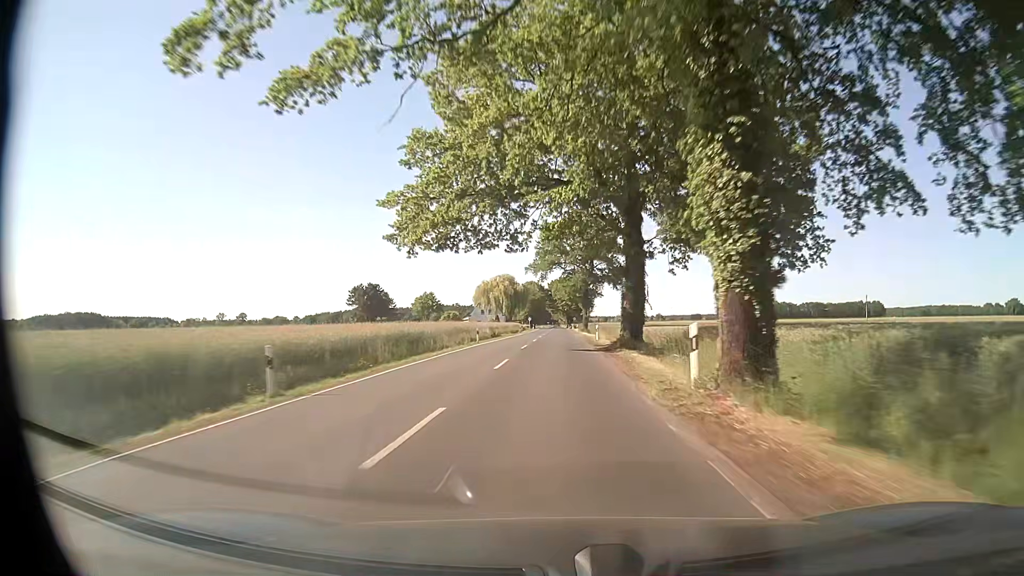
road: secondary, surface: asphalt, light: Day
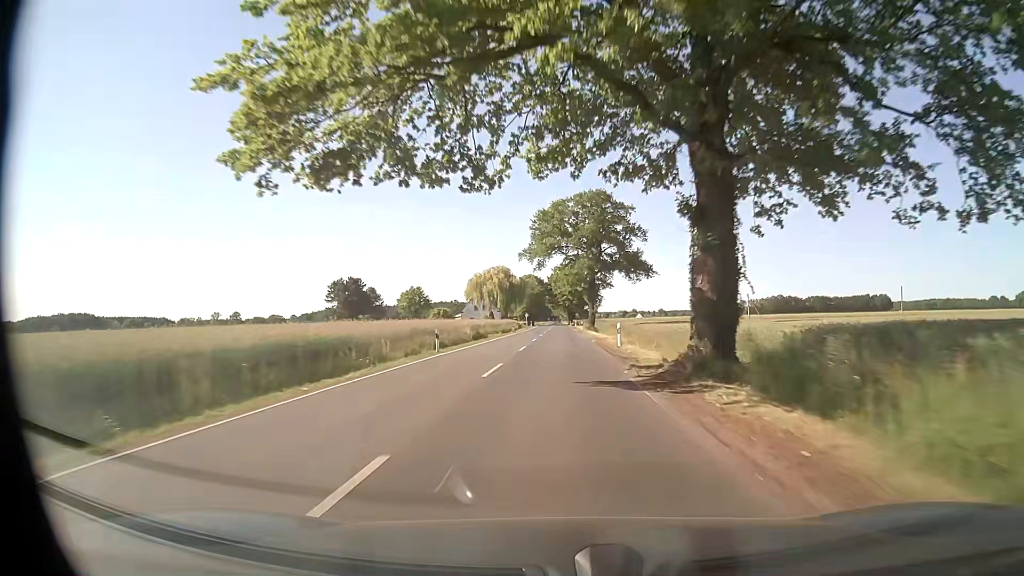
(0.0, +15.8) m; 0°
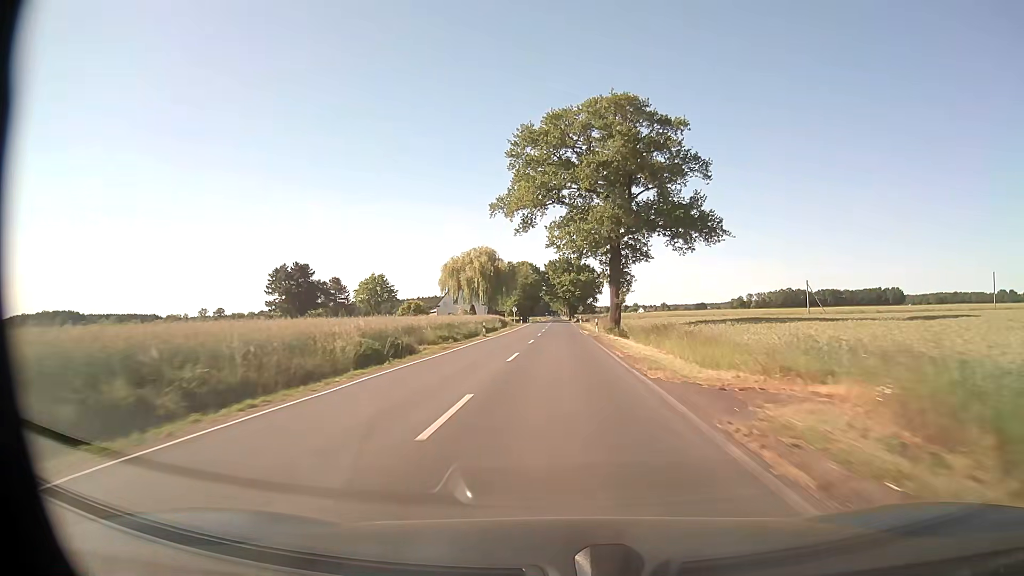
(-0.1, +31.6) m; 0°
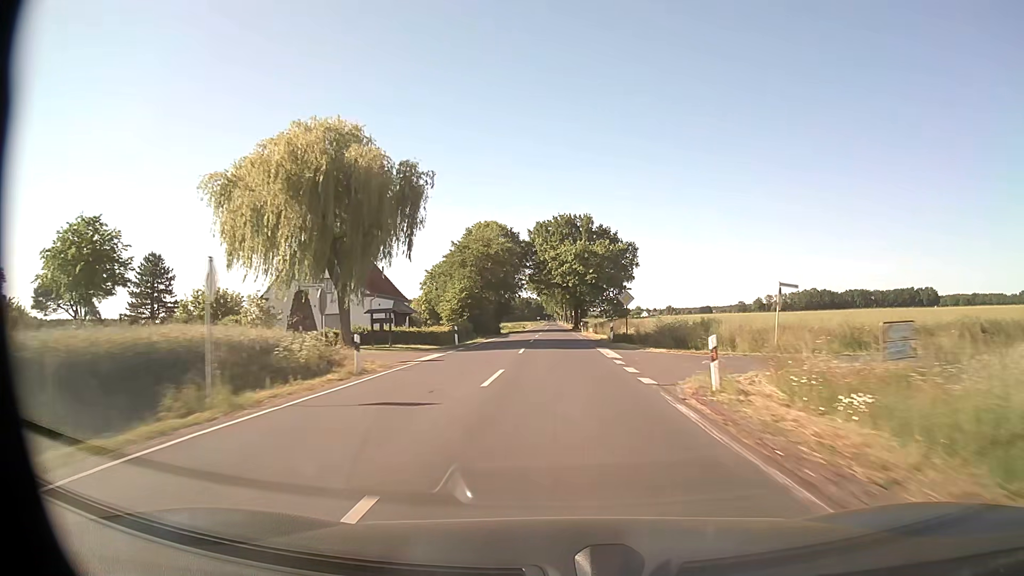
(+0.1, +79.2) m; 0°
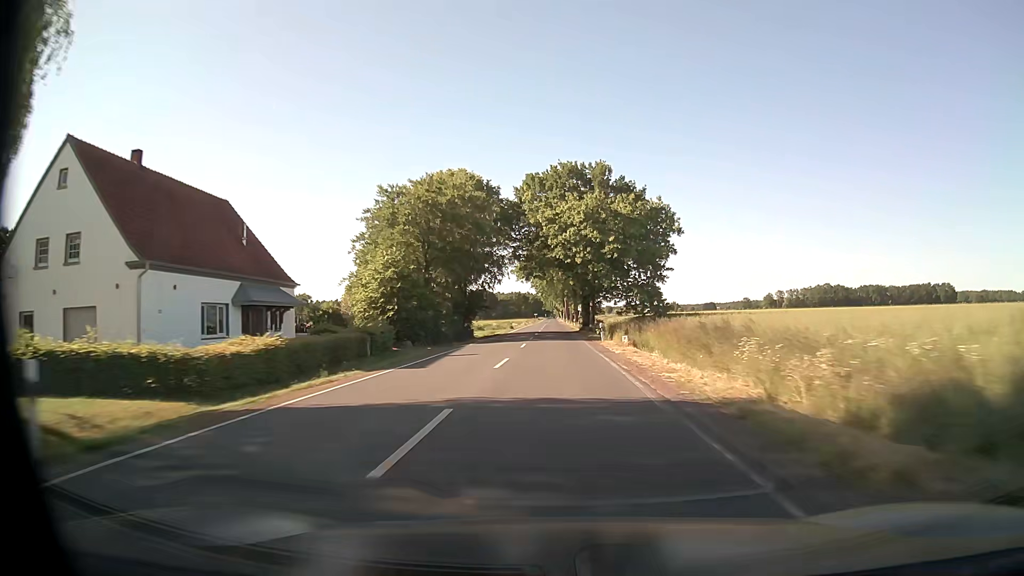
(+0.1, +31.7) m; 0°
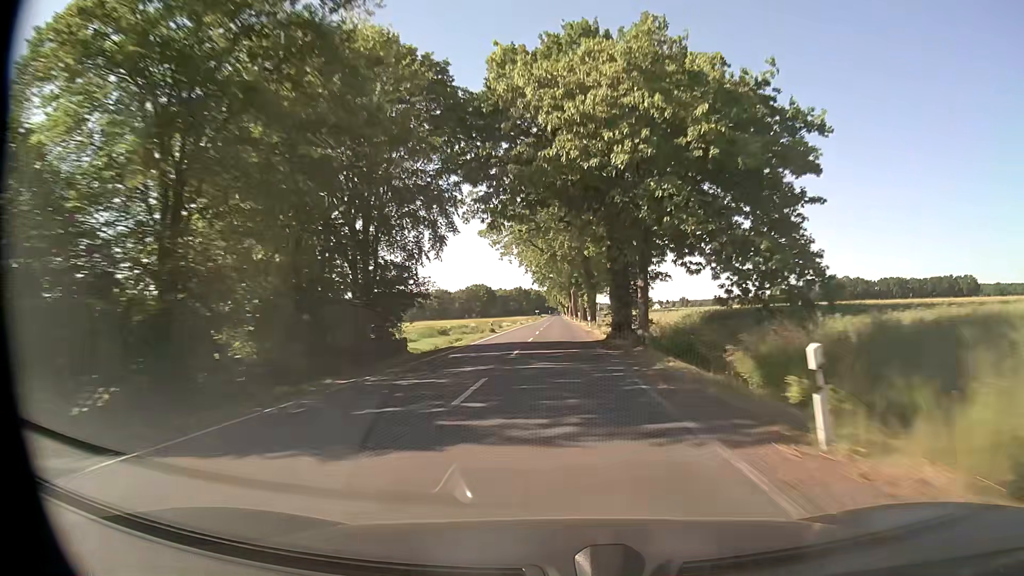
(-0.1, +31.7) m; 0°
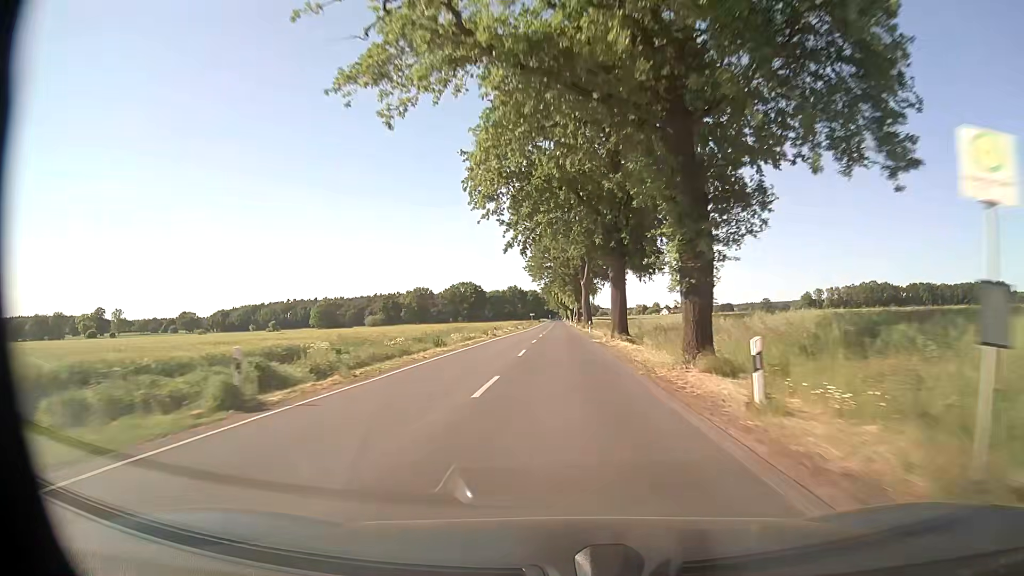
(-0.1, +47.6) m; 0°
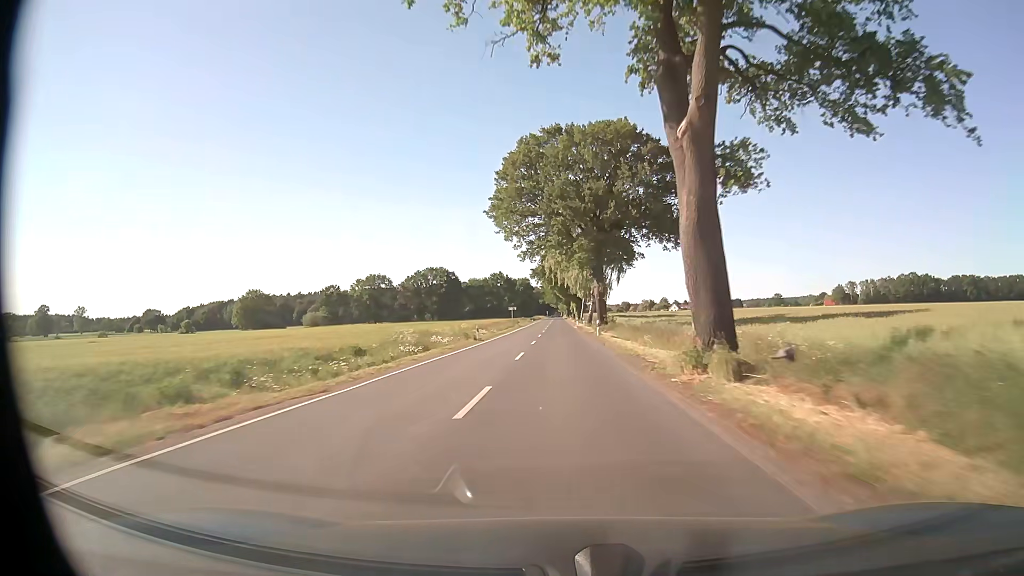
(0.0, +63.3) m; 0°
(0, +10) (0, +20) (0, +30) (0, +40) (0, +50) (0, +60) (0, +70) (0, +80) (0, +90) (0, +100) m
